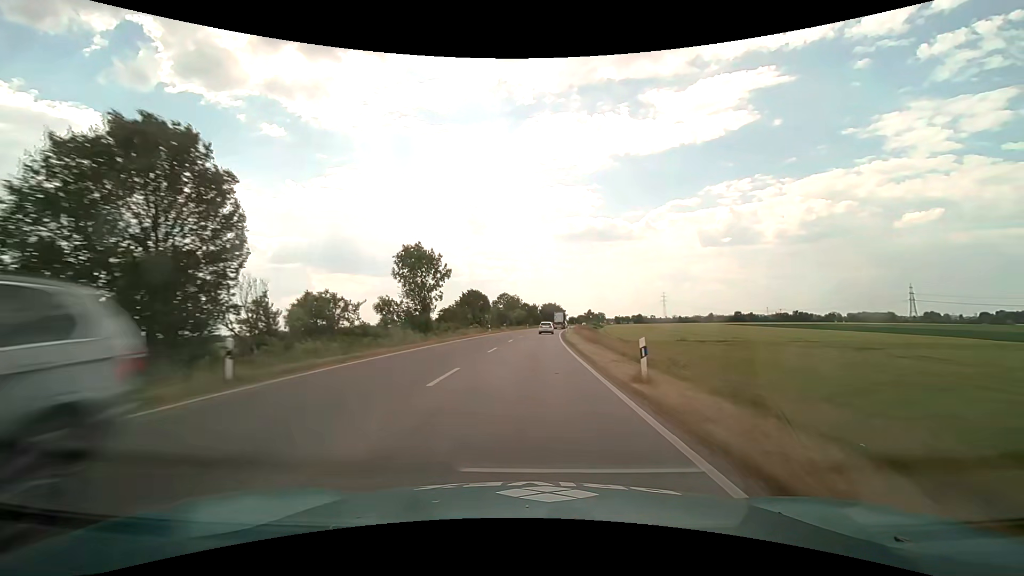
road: primary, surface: asphalt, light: Day
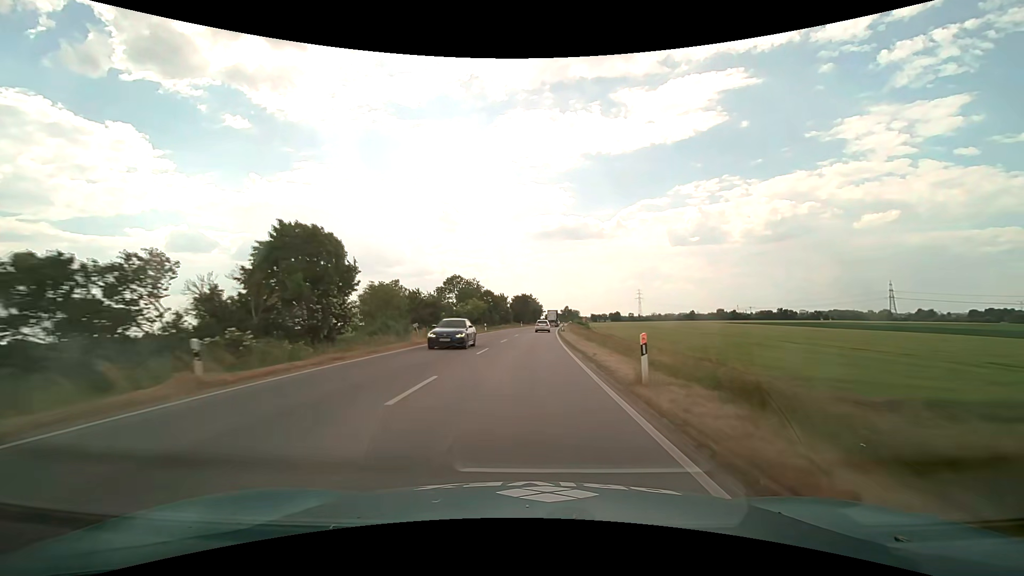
(+1.5, +51.2) m; +3°
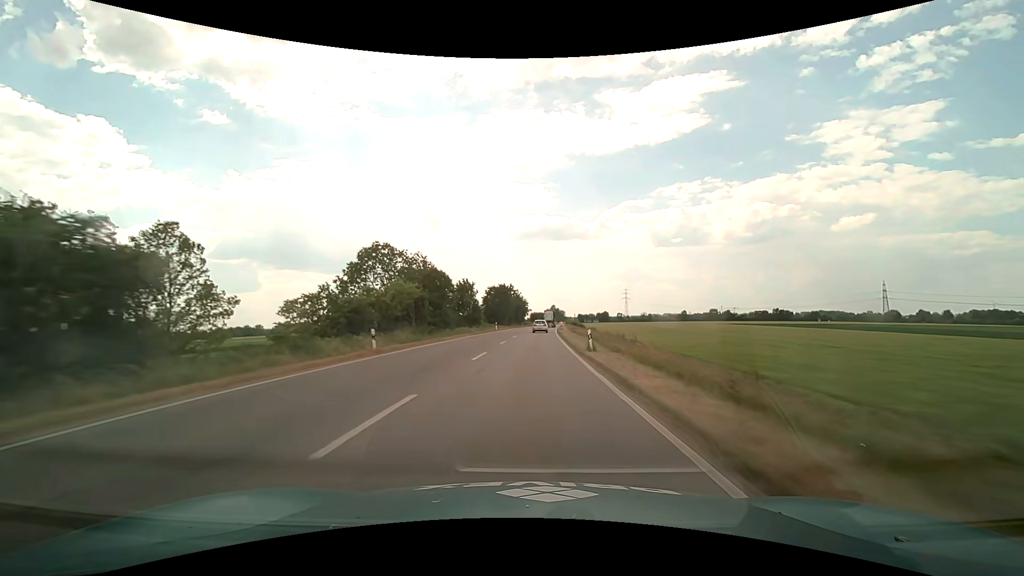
(+0.6, +39.3) m; +2°
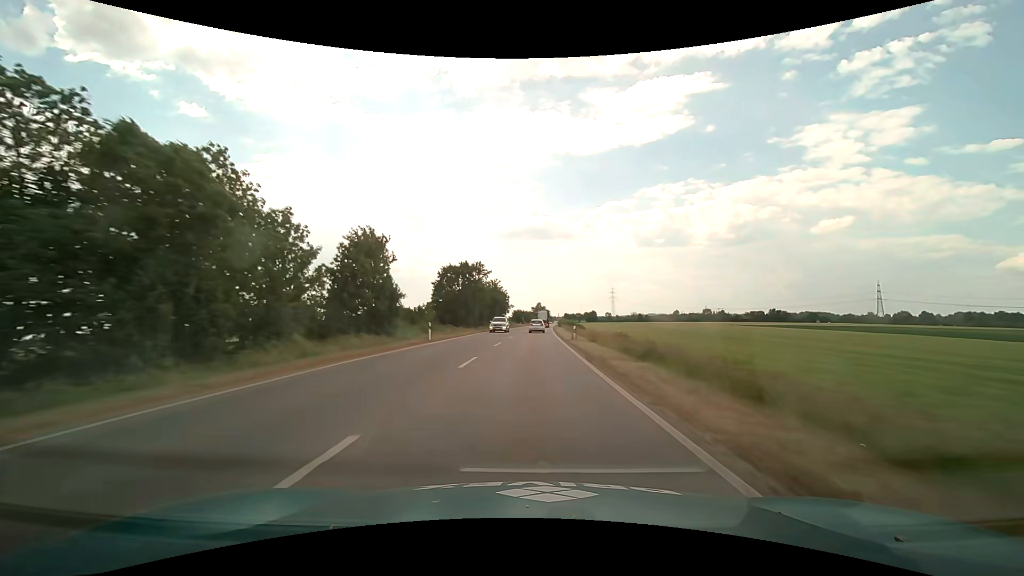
(+0.6, +39.6) m; +2°
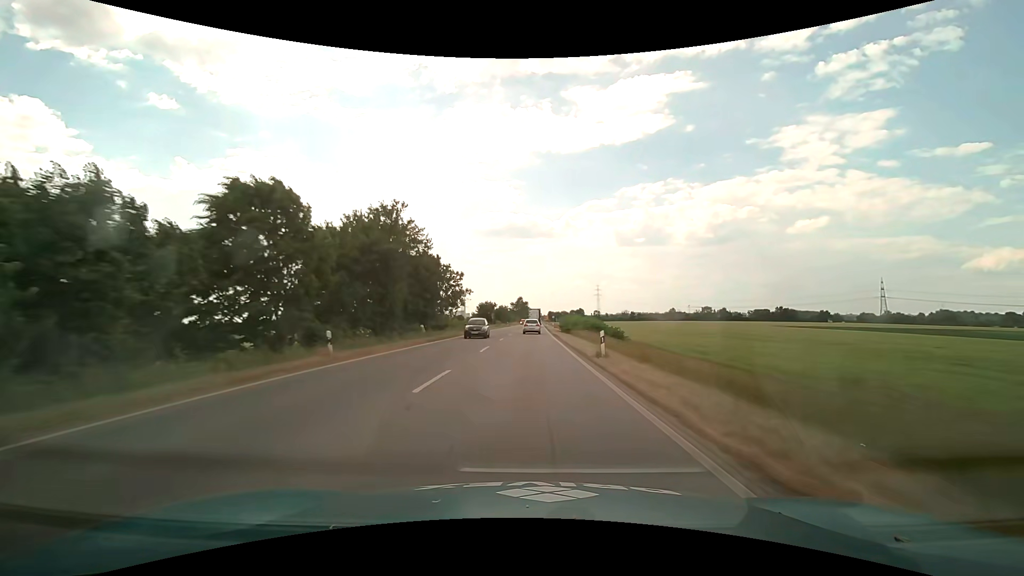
(+1.4, +65.1) m; +2°
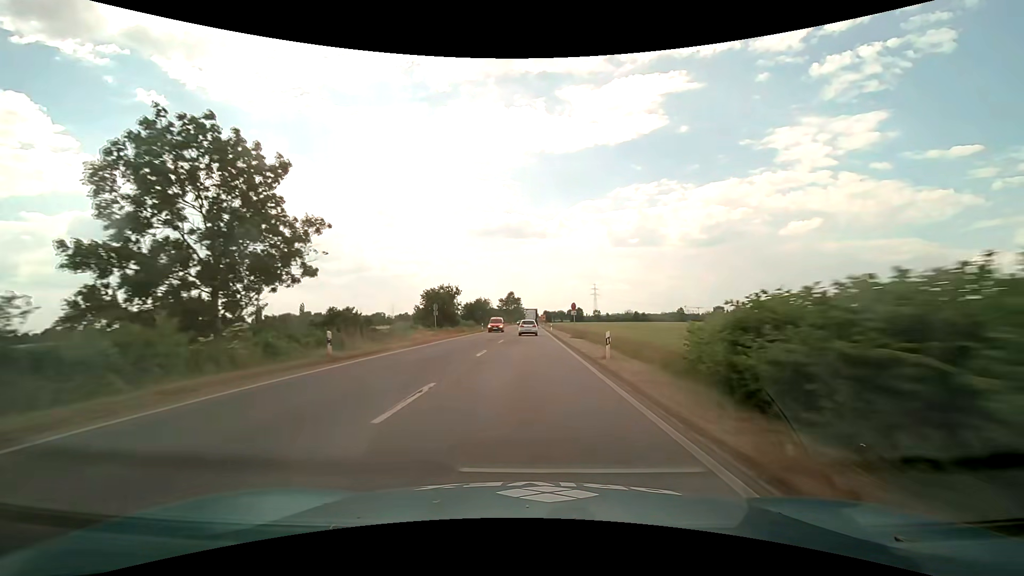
(+0.4, +50.6) m; +1°
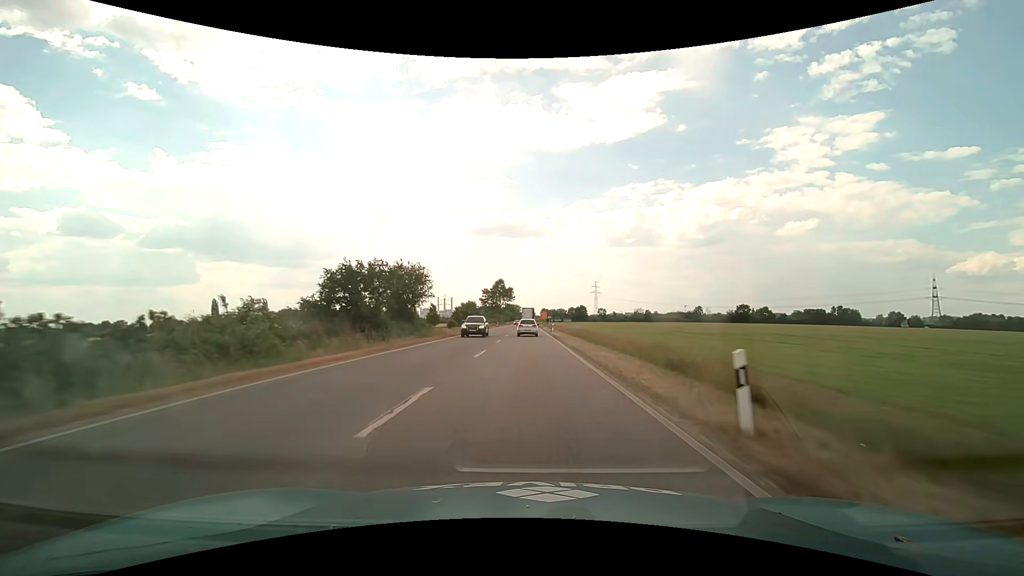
(+0.2, +61.3) m; 0°
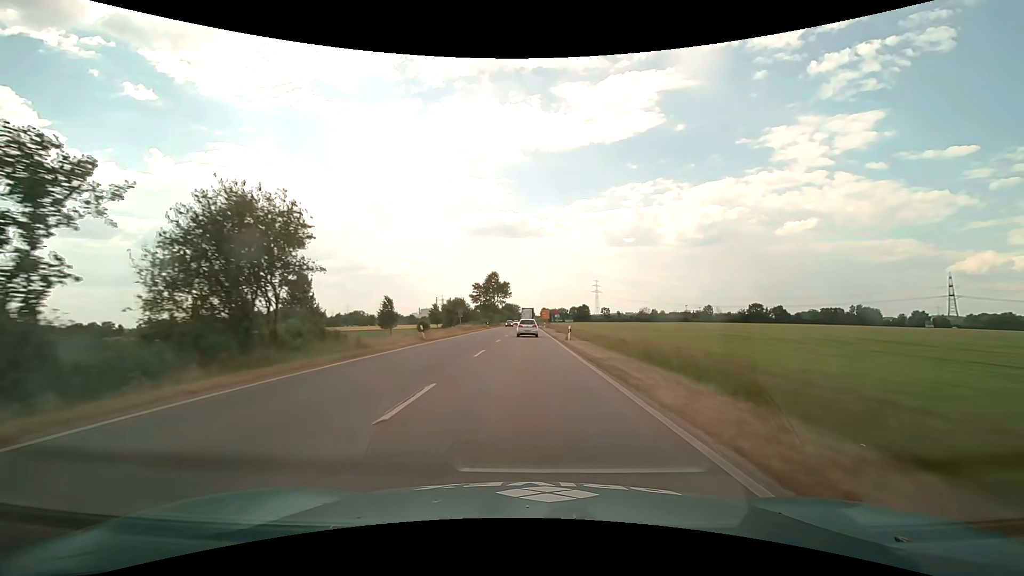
(+0.1, +23.8) m; 0°
(0, +10) (0, +20) (0, +30) (0, +40) (0, +50) (0, +60) (0, +70) (0, +80) (0, +90) (0, +100) m
